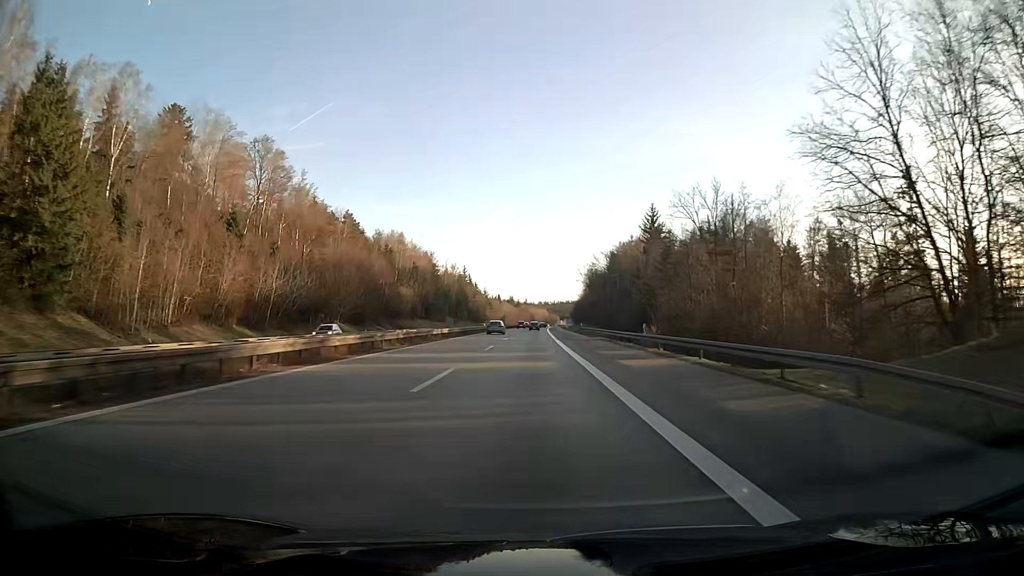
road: motorway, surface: asphalt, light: Day
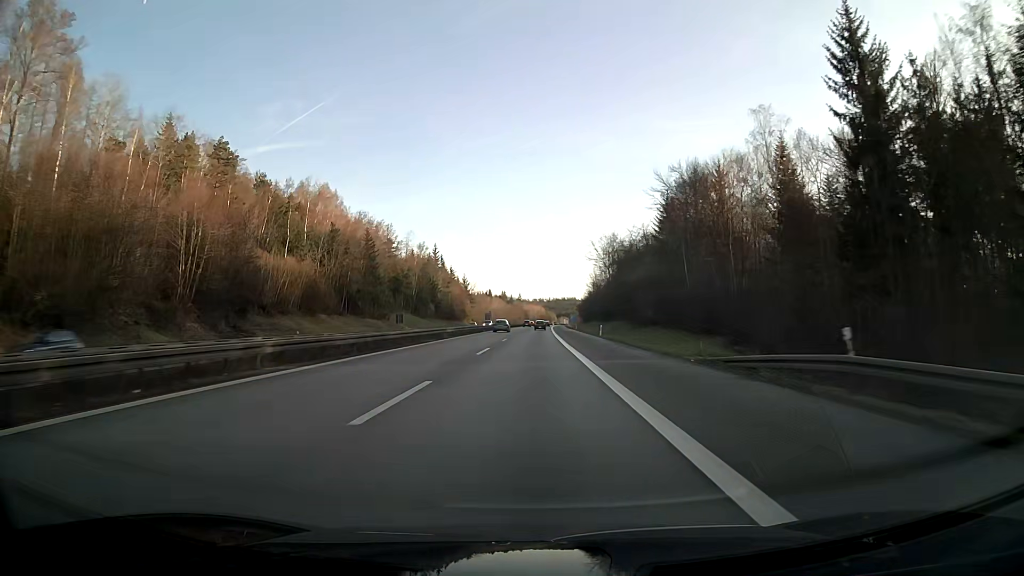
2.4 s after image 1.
(+0.2, +76.2) m; 0°
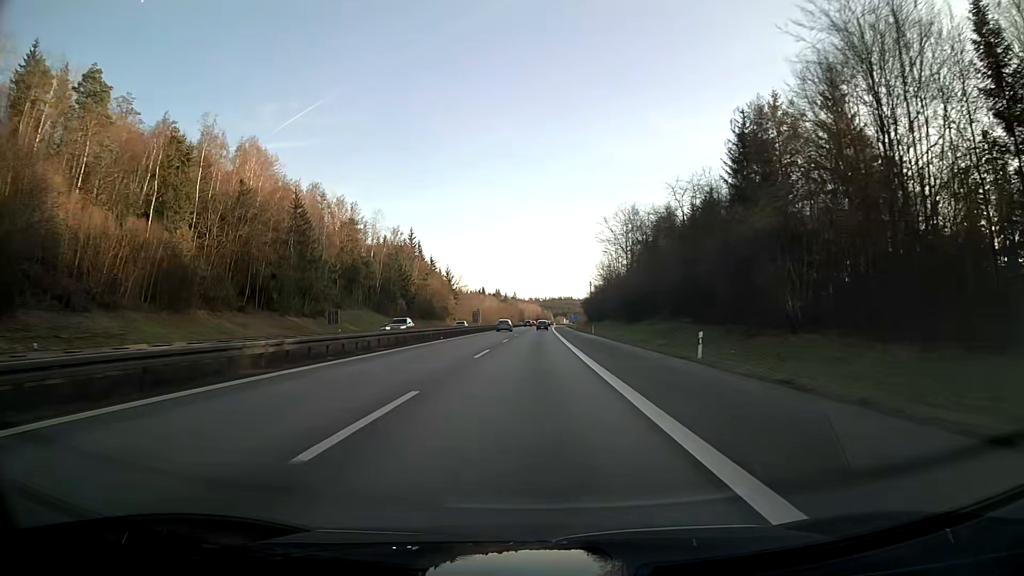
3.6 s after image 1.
(+0.1, +38.1) m; 0°
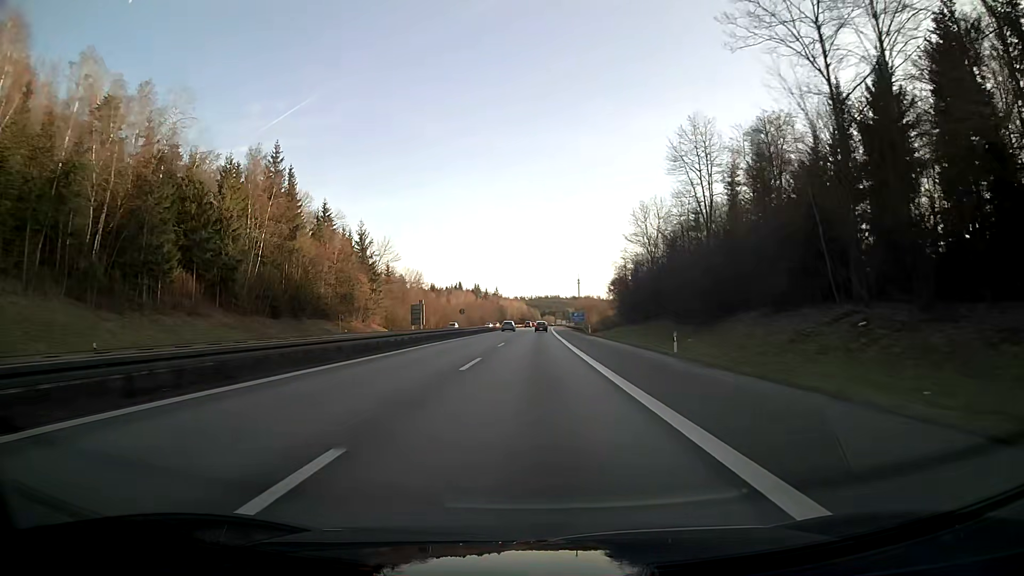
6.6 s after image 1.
(+1.0, +95.3) m; +1°
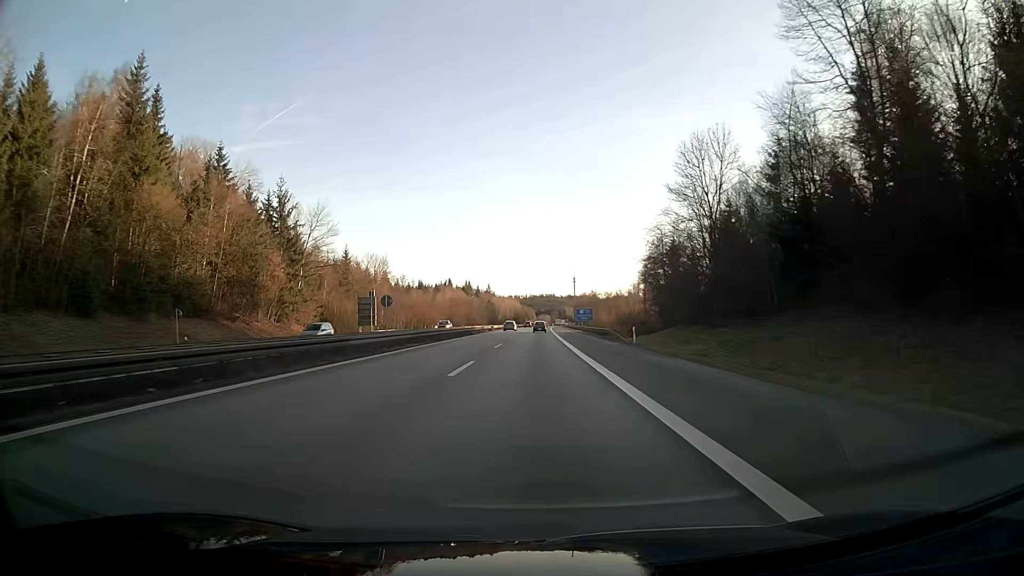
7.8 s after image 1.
(+0.2, +38.2) m; 0°
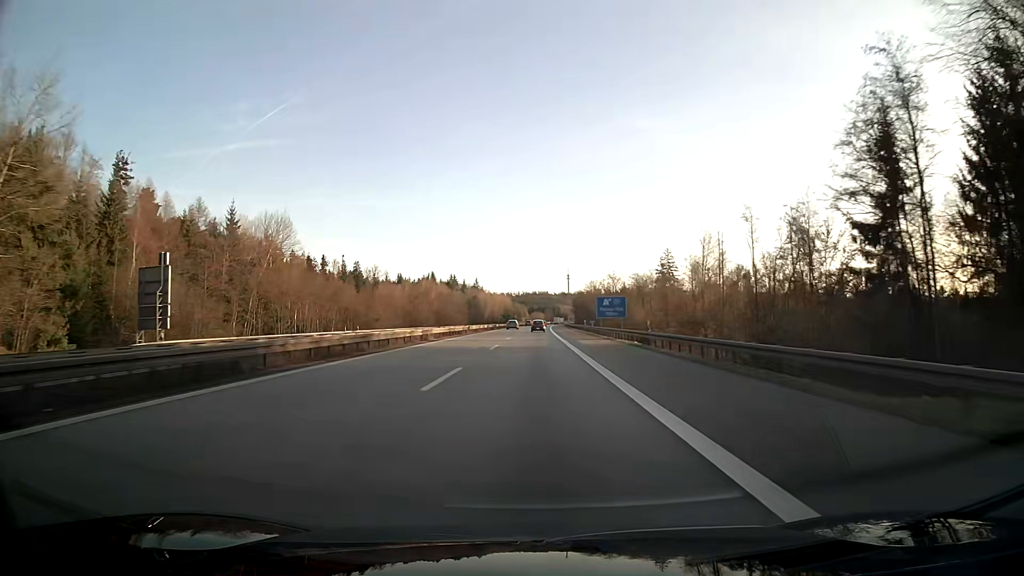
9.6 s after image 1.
(+0.3, +57.2) m; +1°
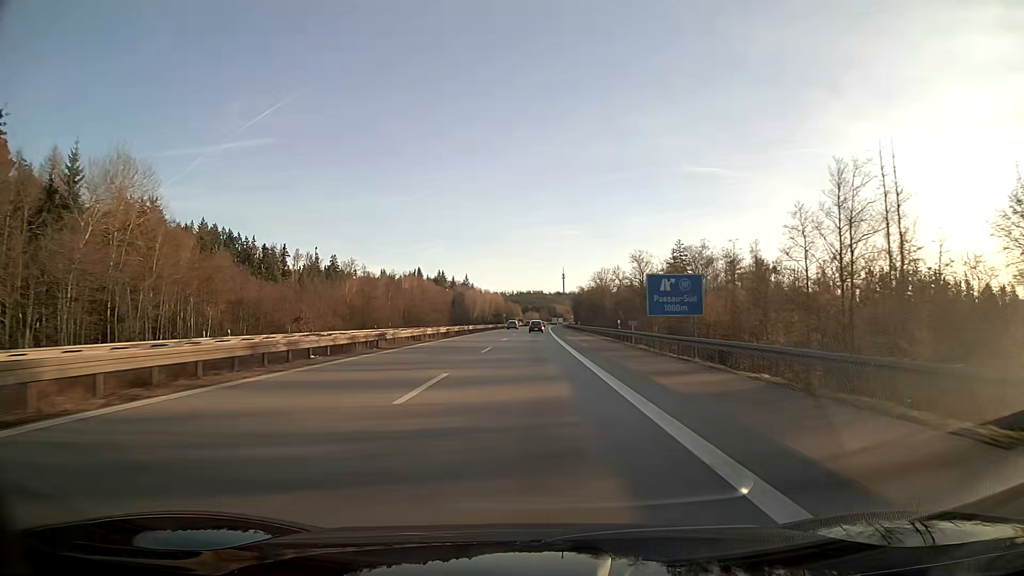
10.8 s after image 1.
(+0.1, +38.1) m; 0°
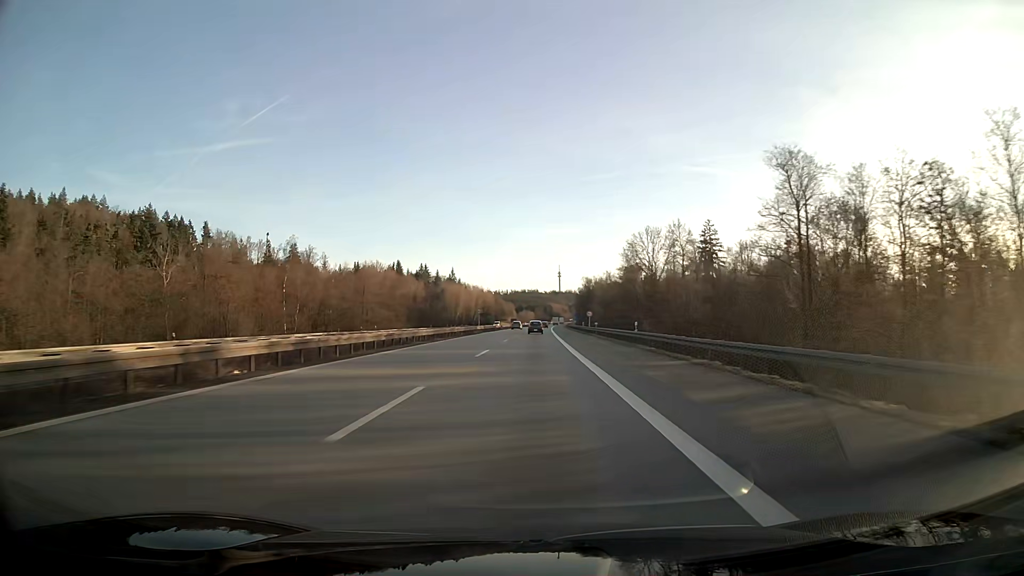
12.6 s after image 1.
(+0.2, +57.2) m; 0°
